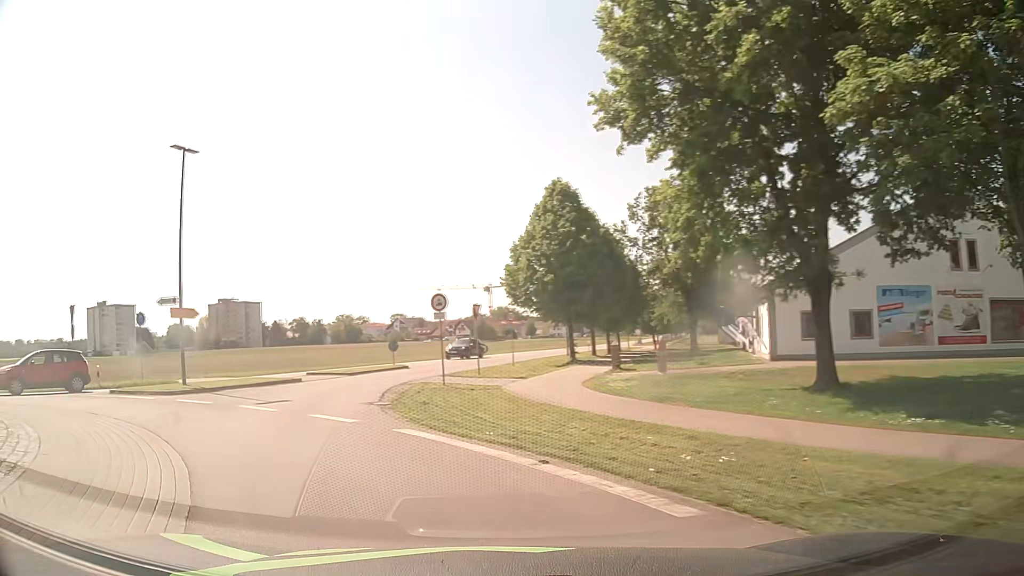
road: tertiary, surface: asphalt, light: Day
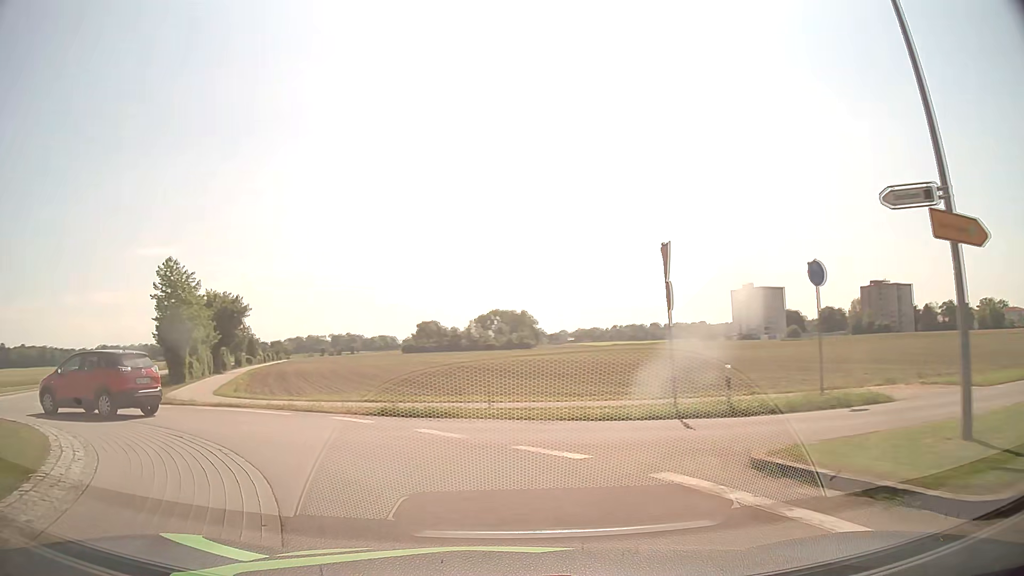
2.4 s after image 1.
(-7.1, +13.5) m; -56°
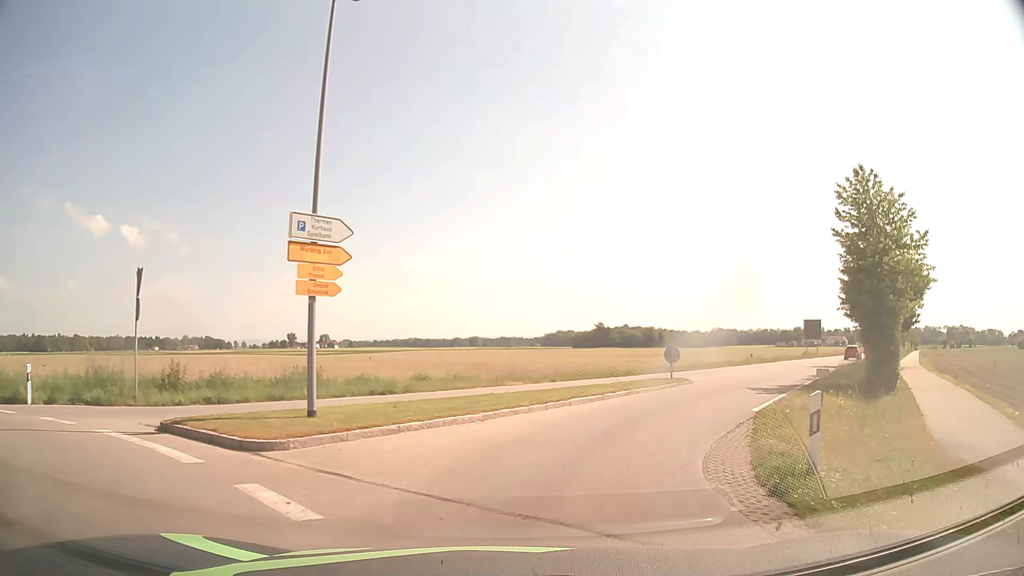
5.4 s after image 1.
(-12.0, +17.7) m; -55°
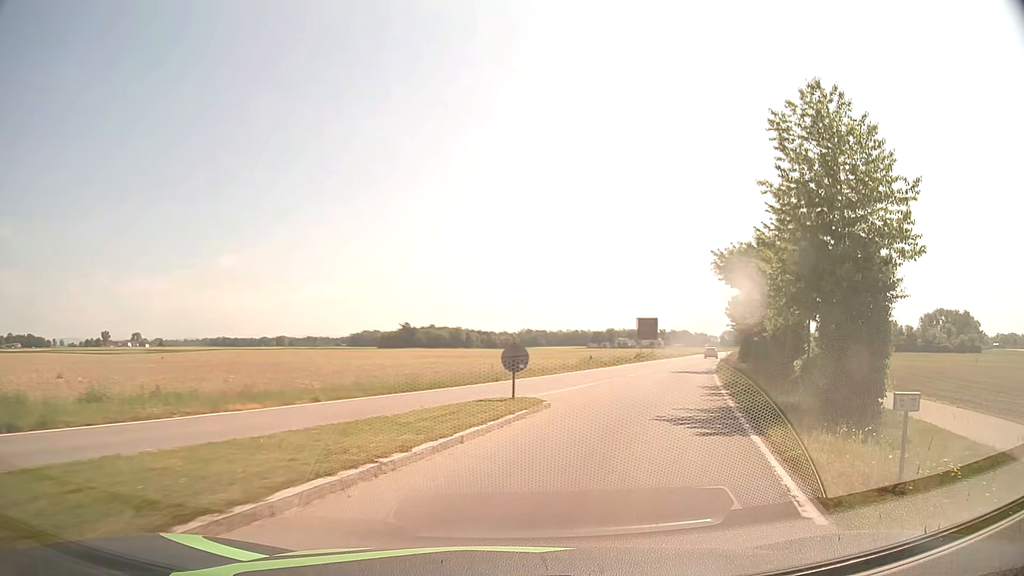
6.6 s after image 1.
(+1.2, +10.4) m; +16°
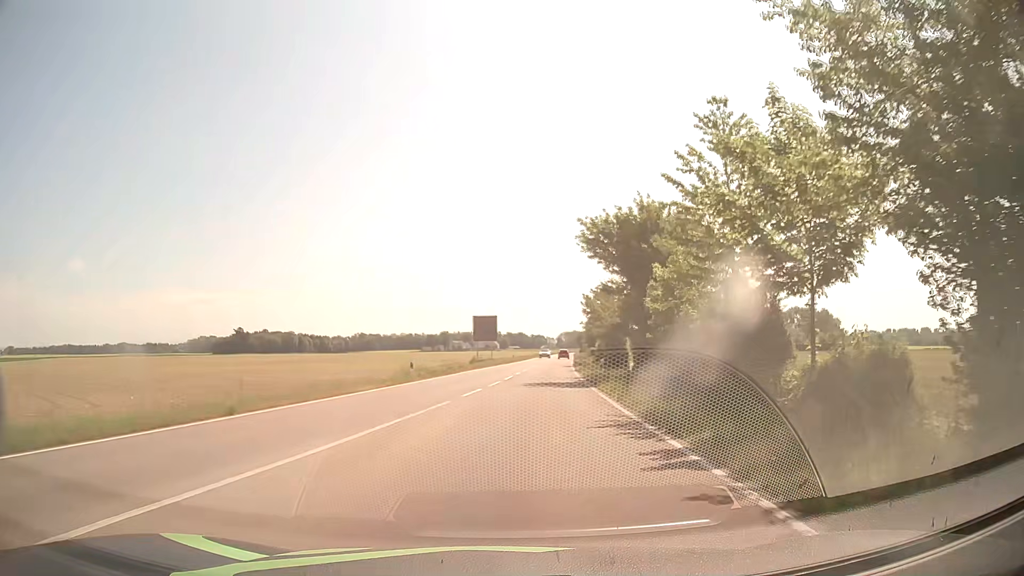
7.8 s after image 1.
(+1.8, +11.9) m; +14°
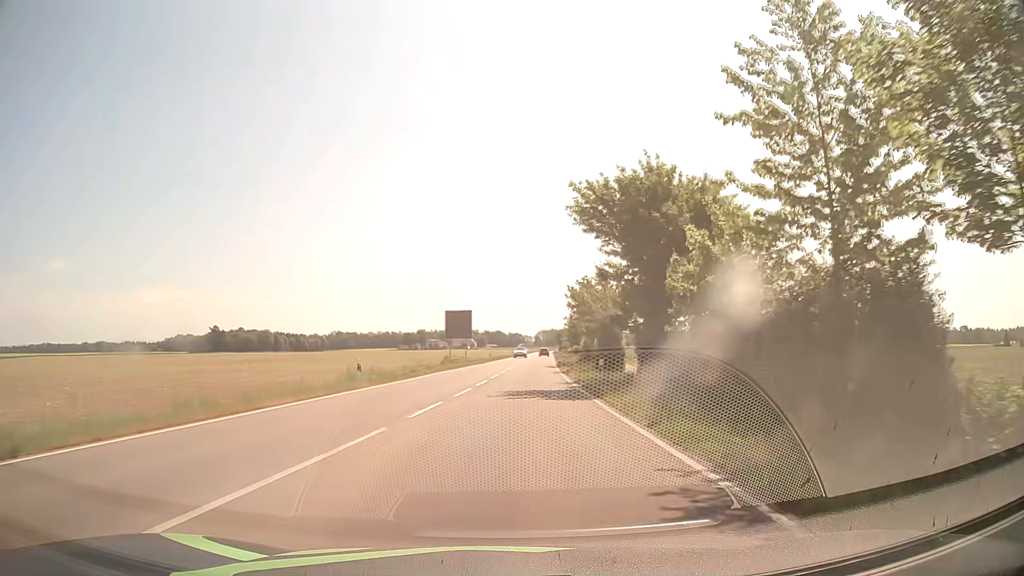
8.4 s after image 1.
(+0.1, +6.9) m; +2°
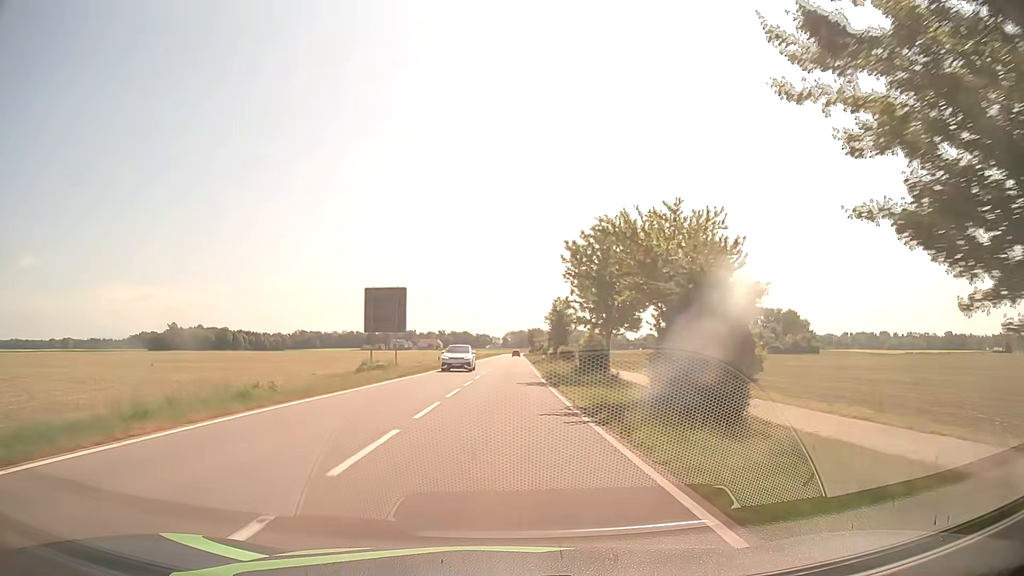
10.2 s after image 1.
(+0.9, +24.8) m; +3°
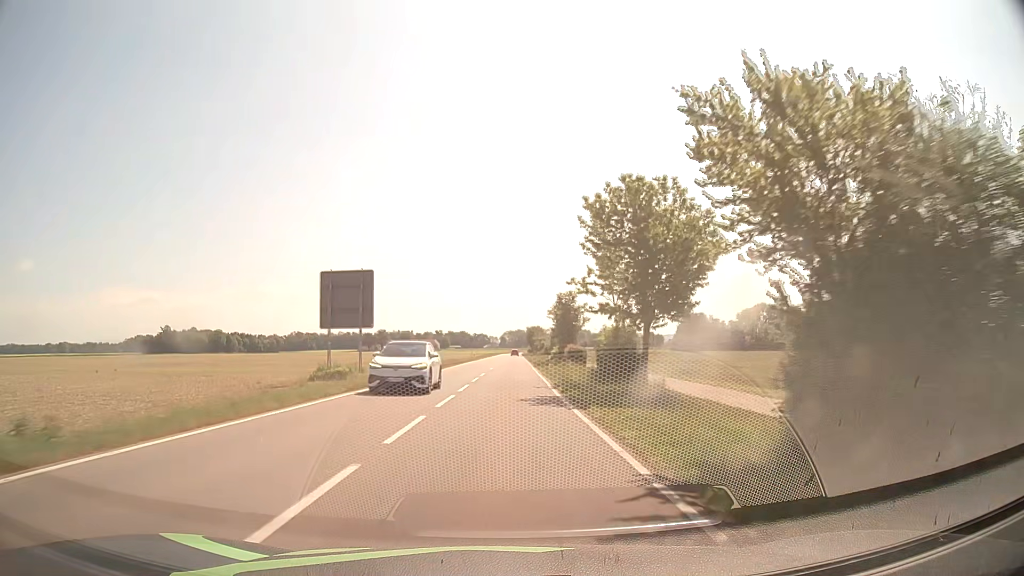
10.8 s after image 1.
(+0.1, +9.6) m; +1°
(0, +10) (0, +20) (0, +30) (0, +40) (0, +50) (0, +60) (0, +70) (0, +80) (0, +90) (0, +100) m
